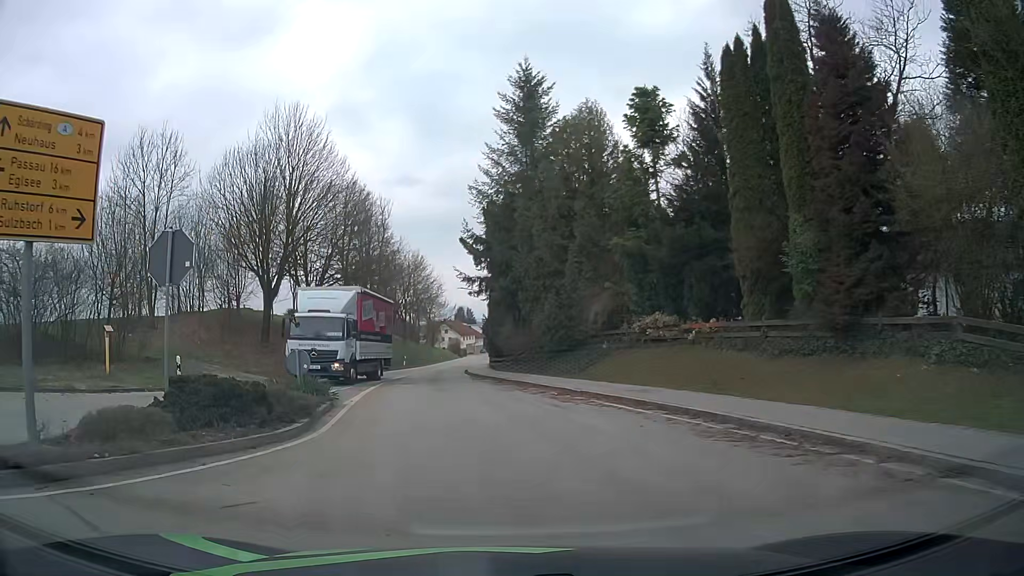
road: tertiary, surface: asphalt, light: Day
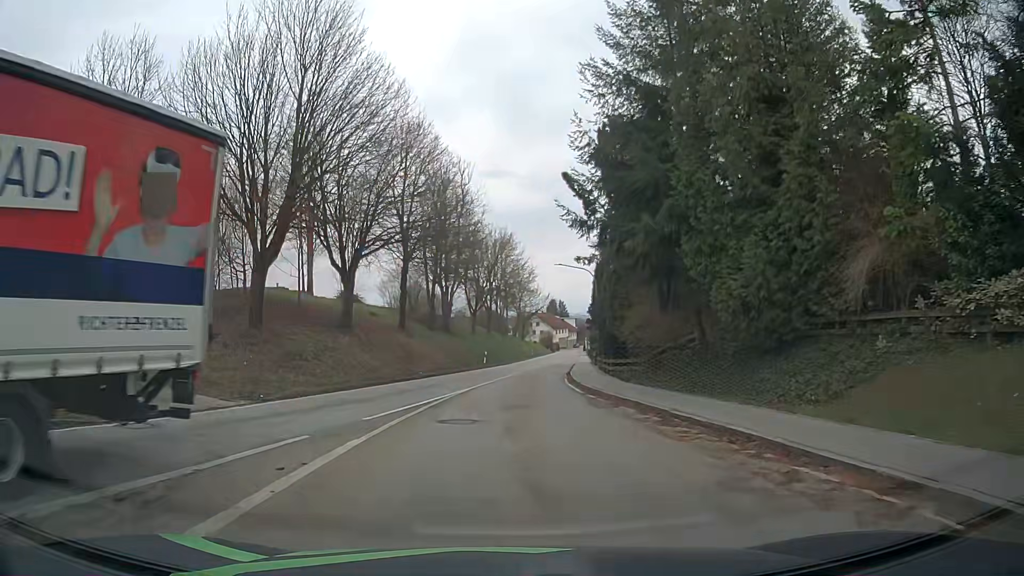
(-1.1, +15.0) m; -7°
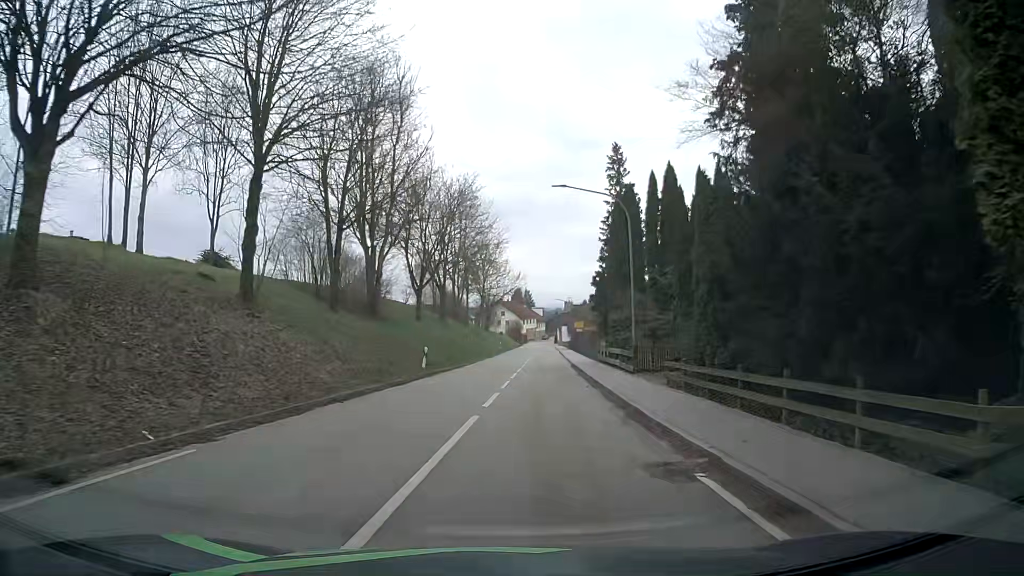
(+0.1, +23.2) m; +3°
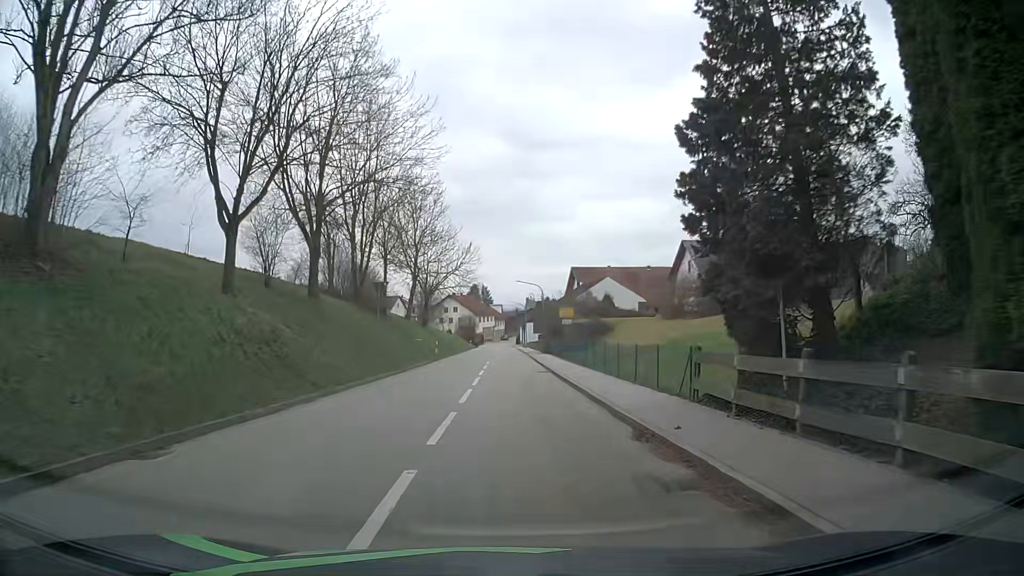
(+1.4, +29.6) m; +4°
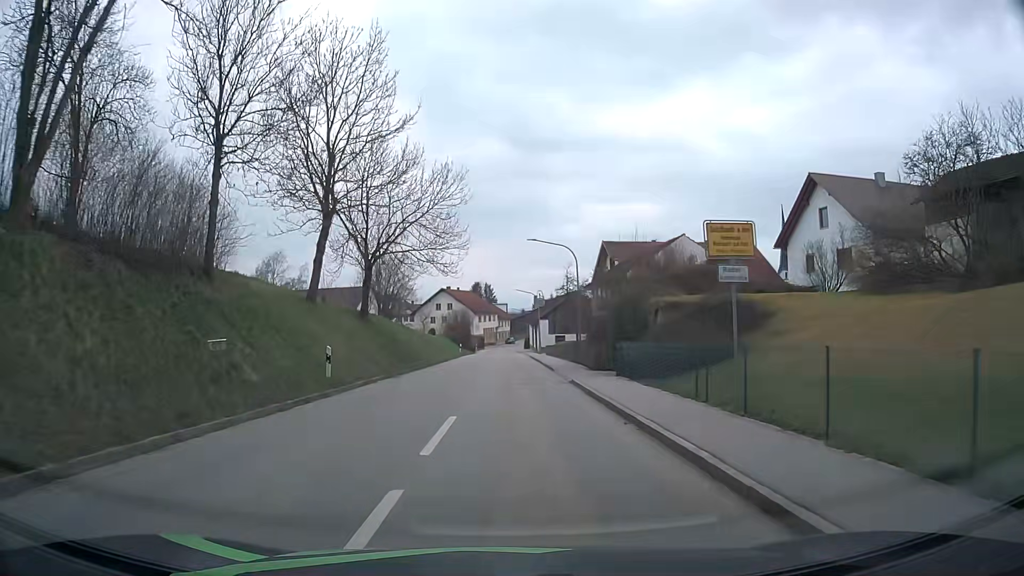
(+0.1, +31.1) m; -1°
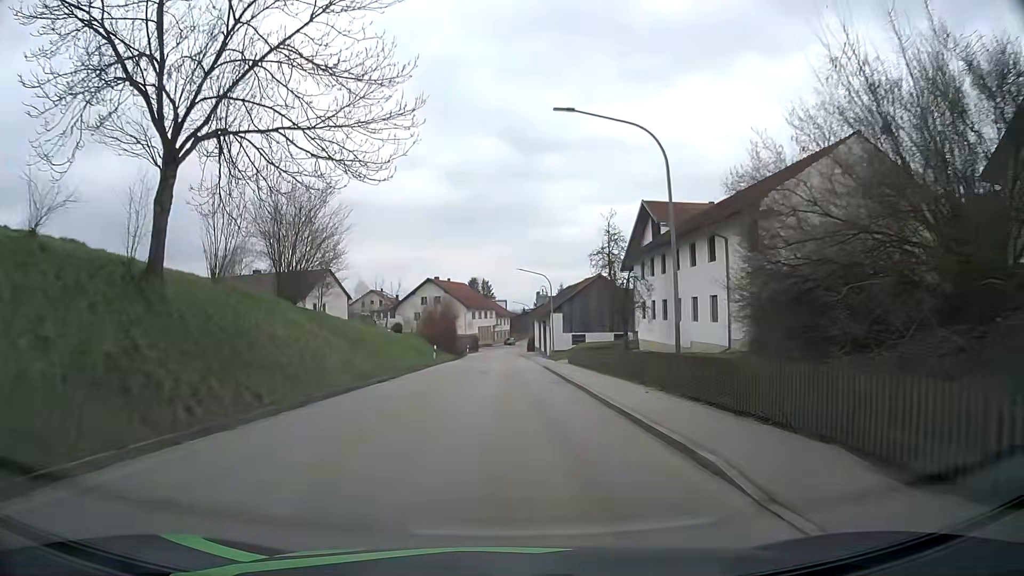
(+0.2, +23.8) m; 0°
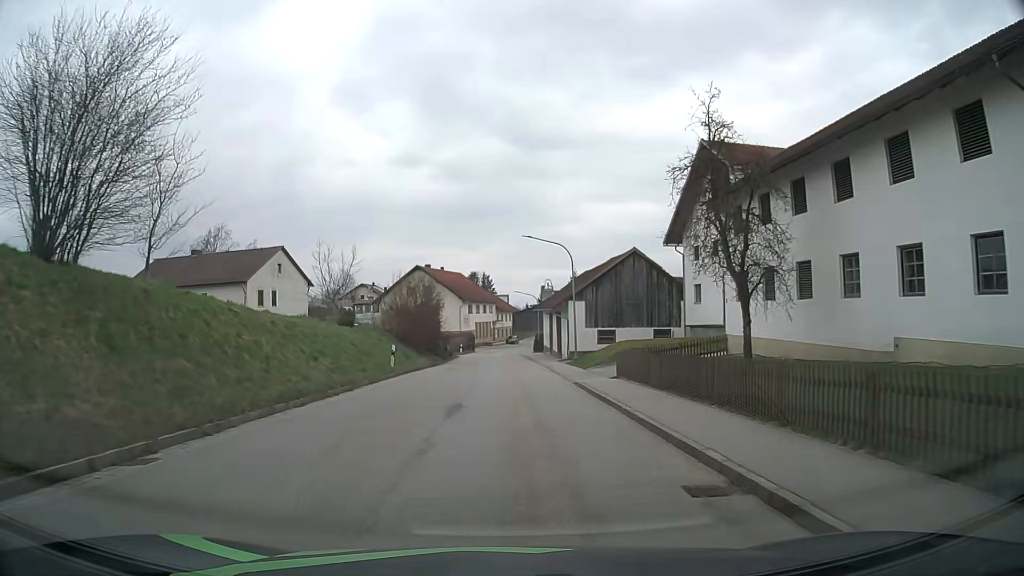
(0.0, +17.2) m; 0°
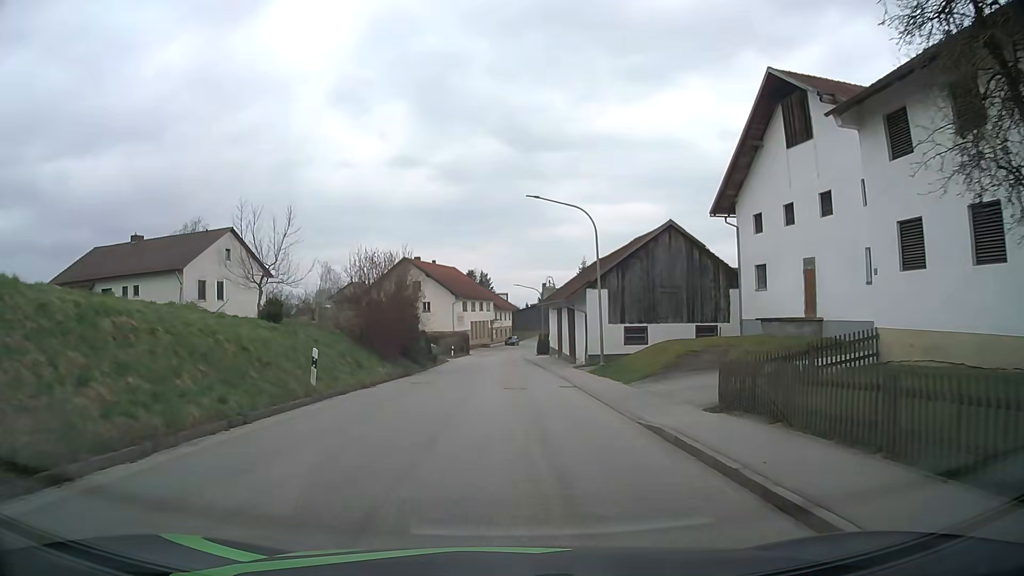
(0.0, +11.4) m; 0°
(0, +10) (0, +20) (0, +30) (0, +40) (0, +50) (0, +60) (0, +70) (0, +80) (+2, +90) (+4, +100) m
